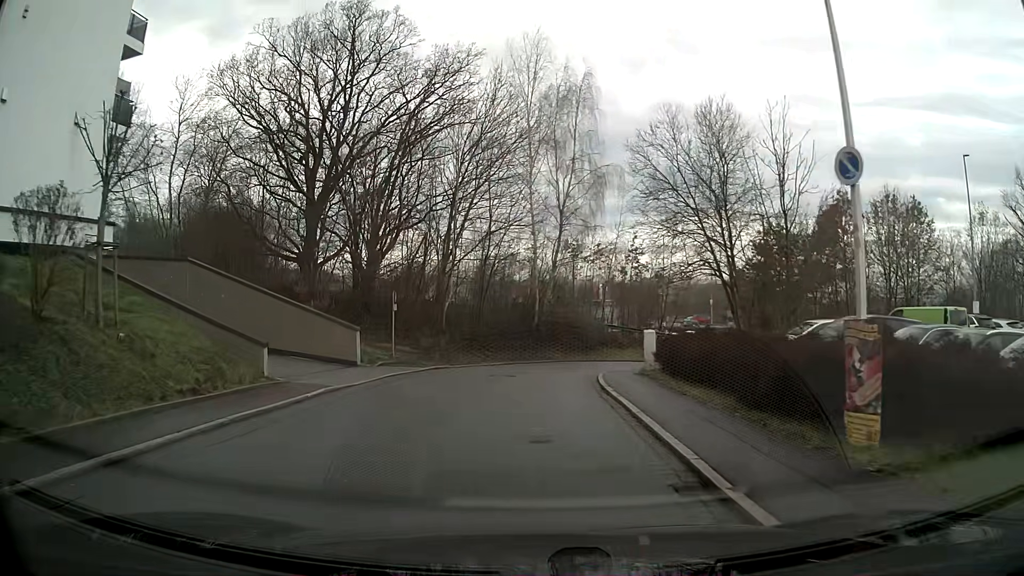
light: Day
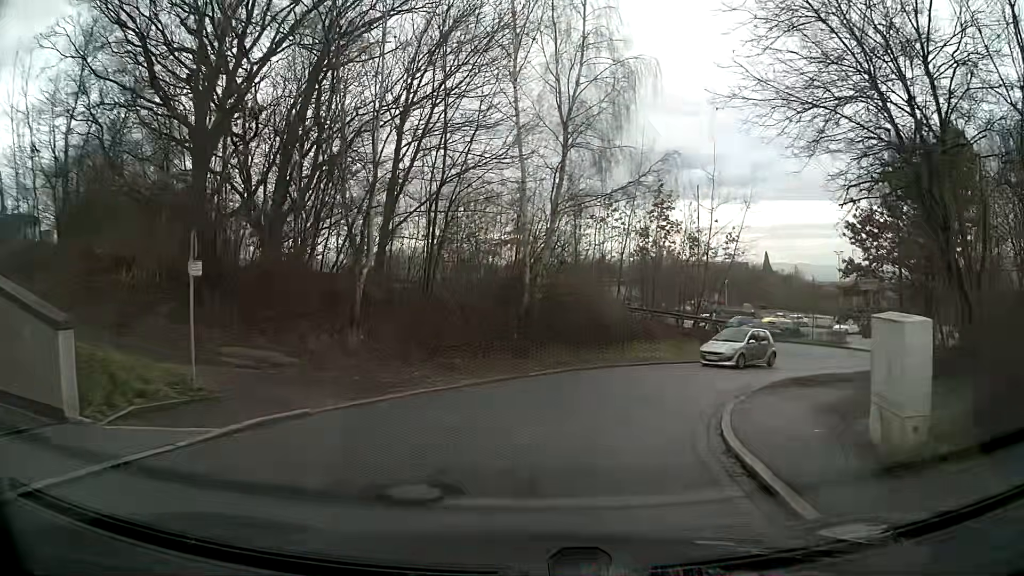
(0.0, +14.5) m; +3°
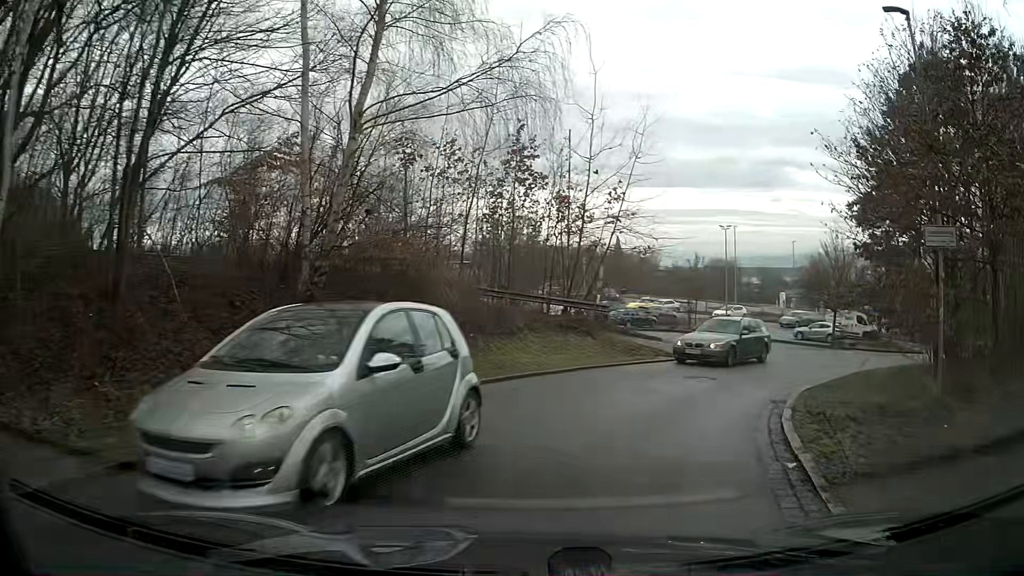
(+0.9, +9.3) m; +13°
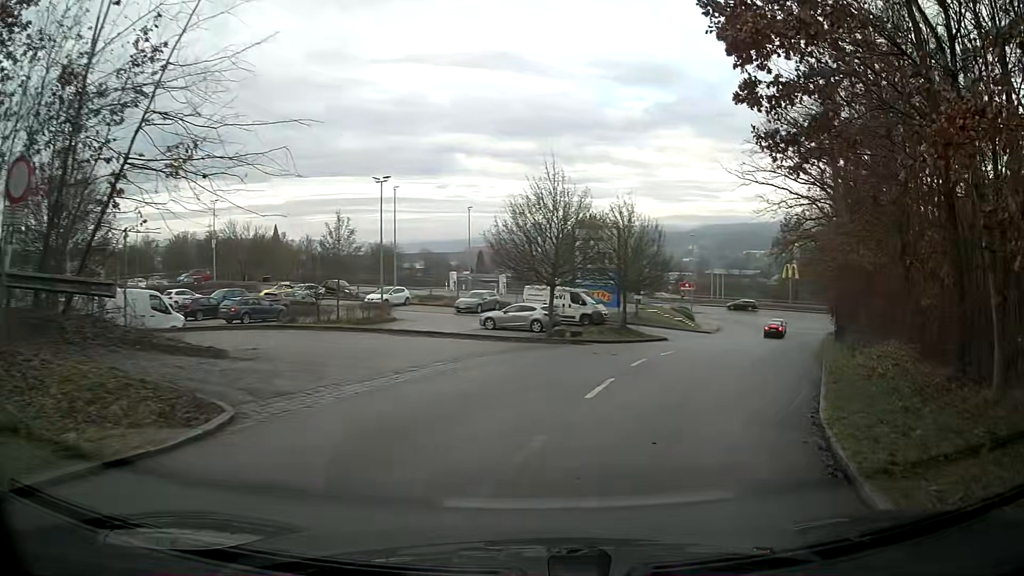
(+3.8, +15.0) m; +30°
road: residential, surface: asphalt
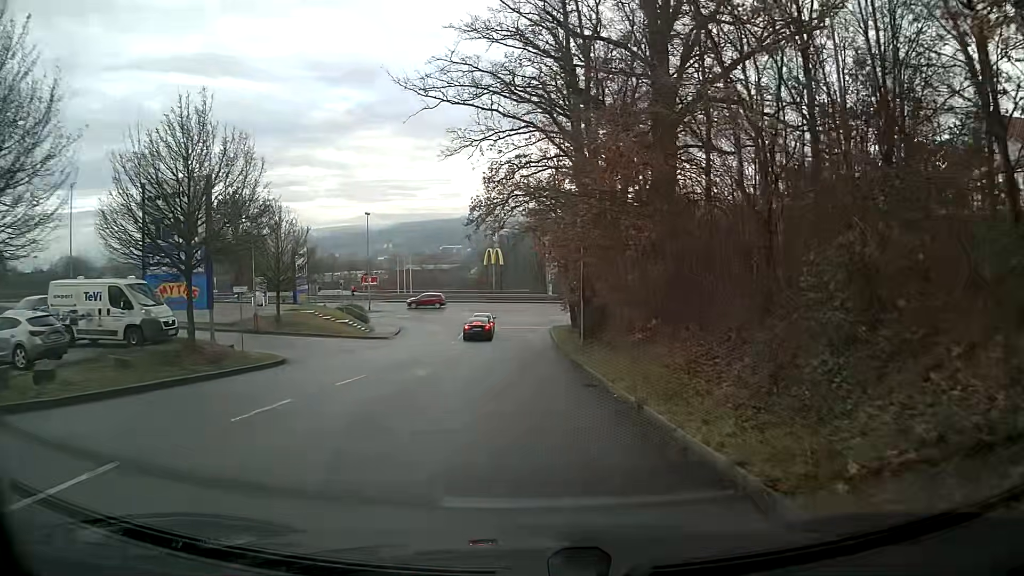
(+5.0, +18.4) m; +22°
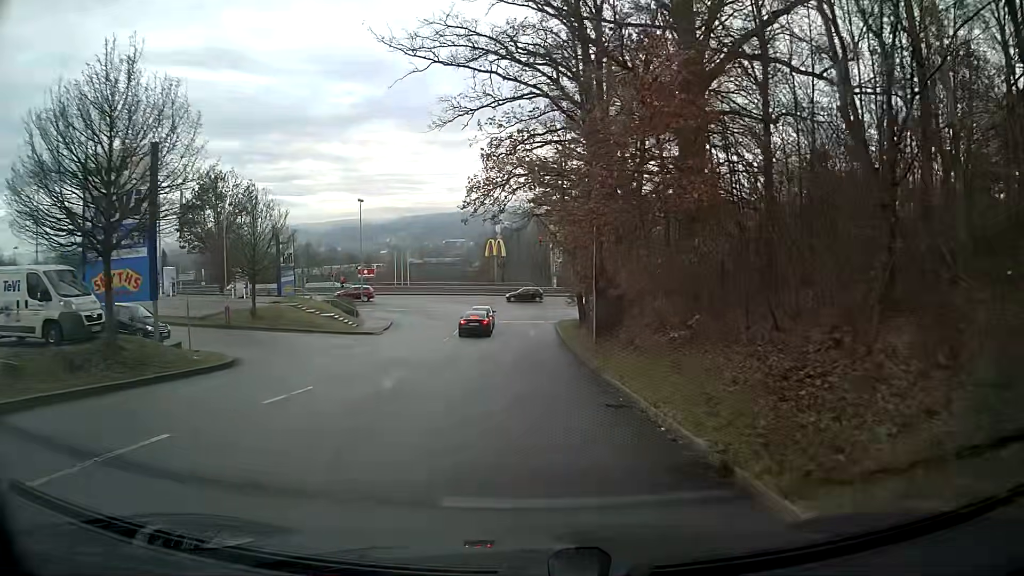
(0.0, +4.5) m; 0°
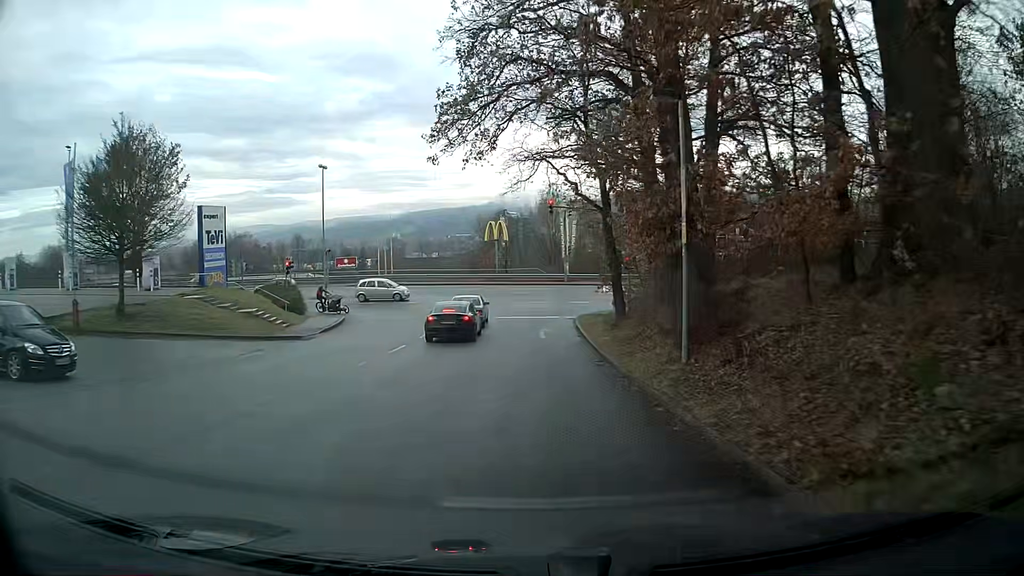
(-0.1, +14.4) m; -1°
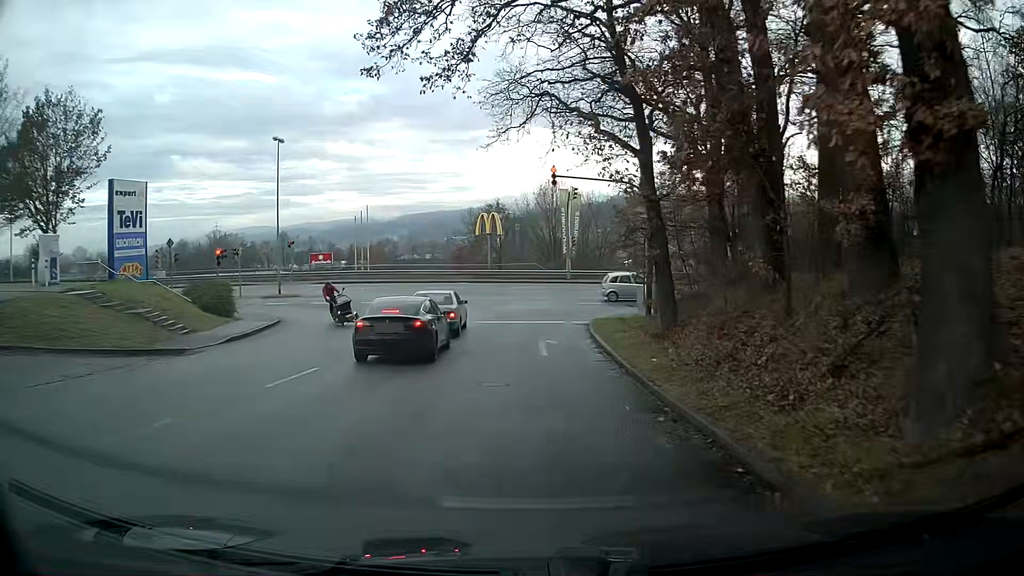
(+0.1, +9.4) m; +3°
